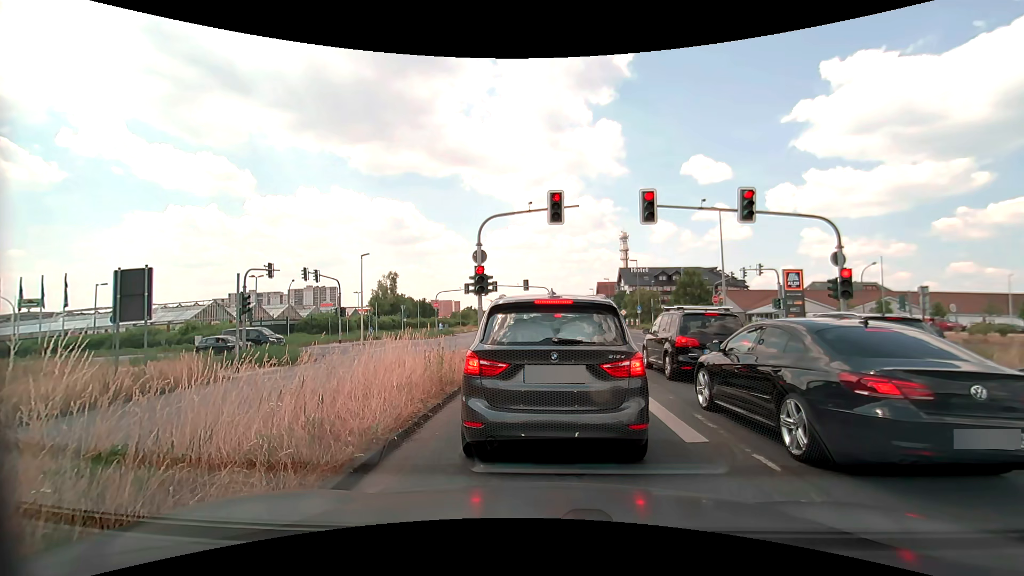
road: primary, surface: asphalt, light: Day
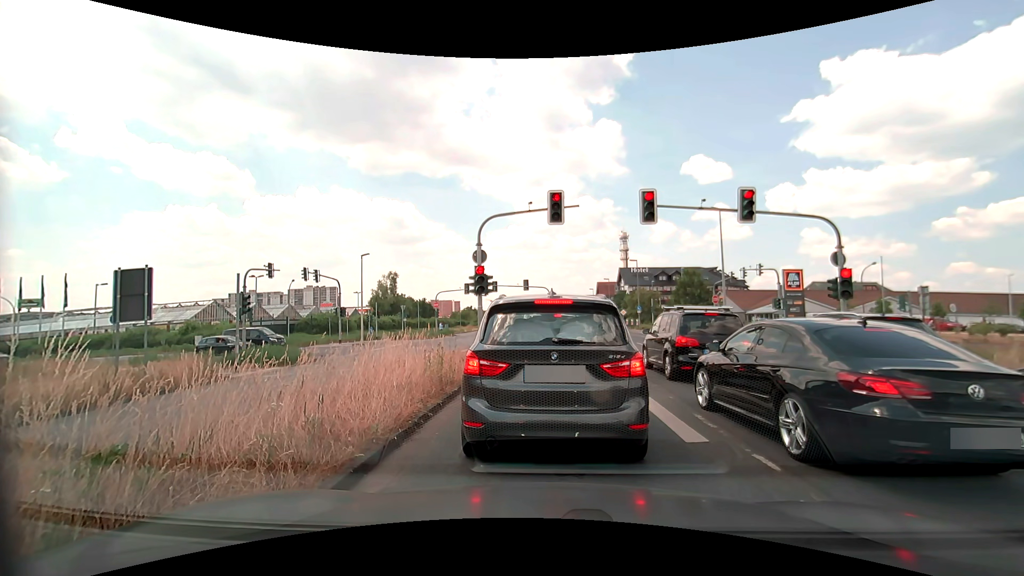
(0.0, 0.0) m; 0°
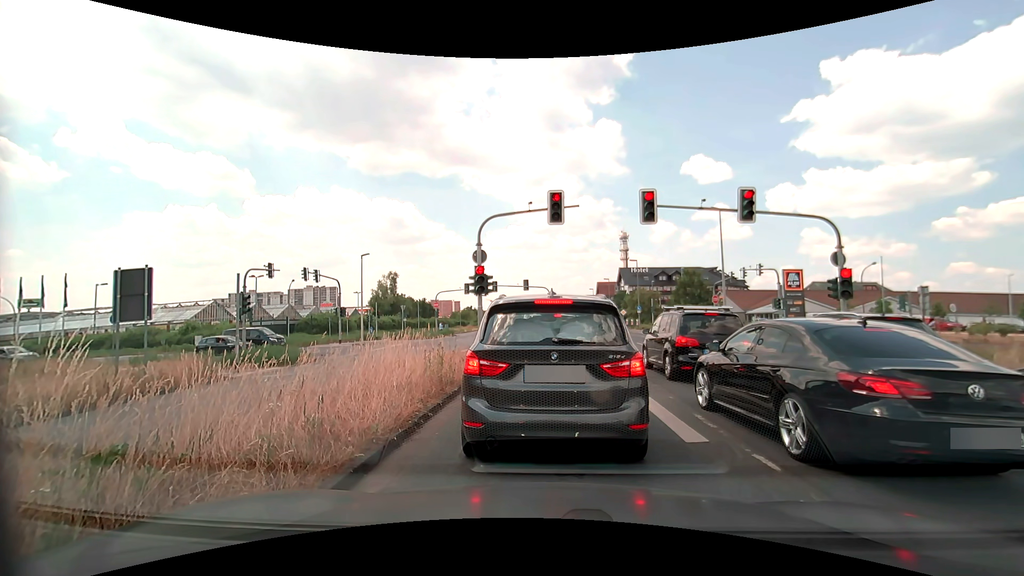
(0.0, 0.0) m; 0°
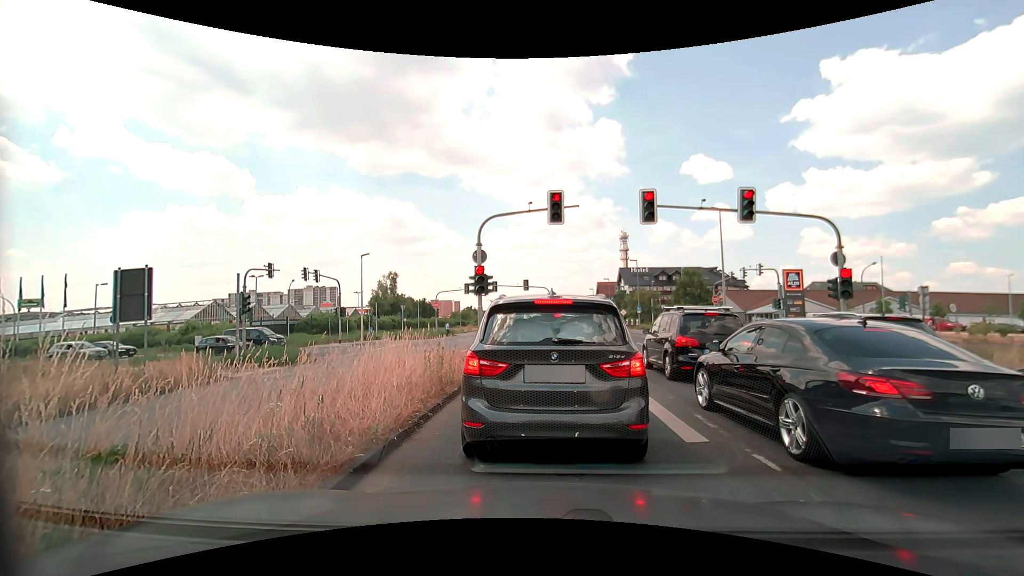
(0.0, 0.0) m; 0°
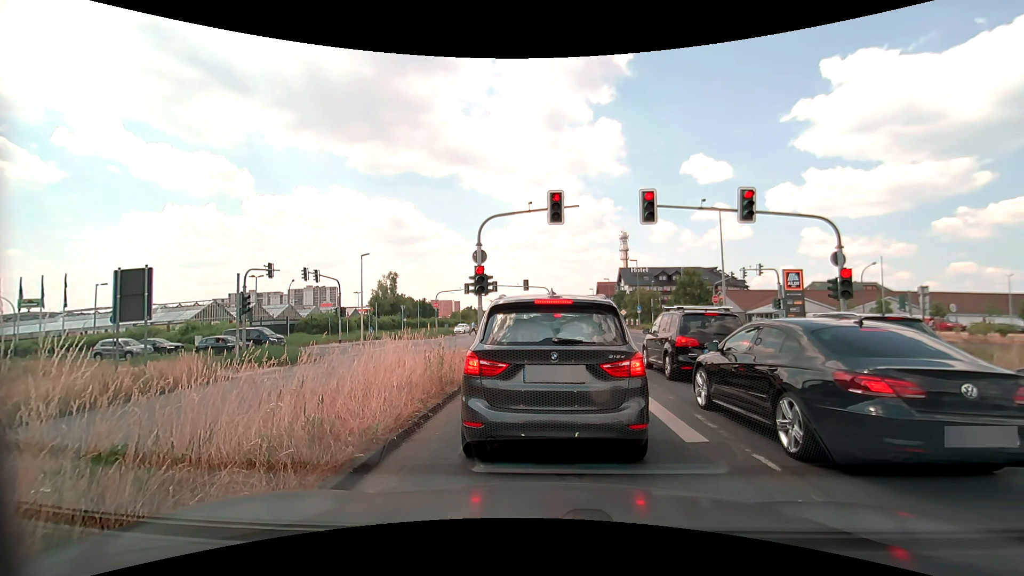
(0.0, 0.0) m; 0°
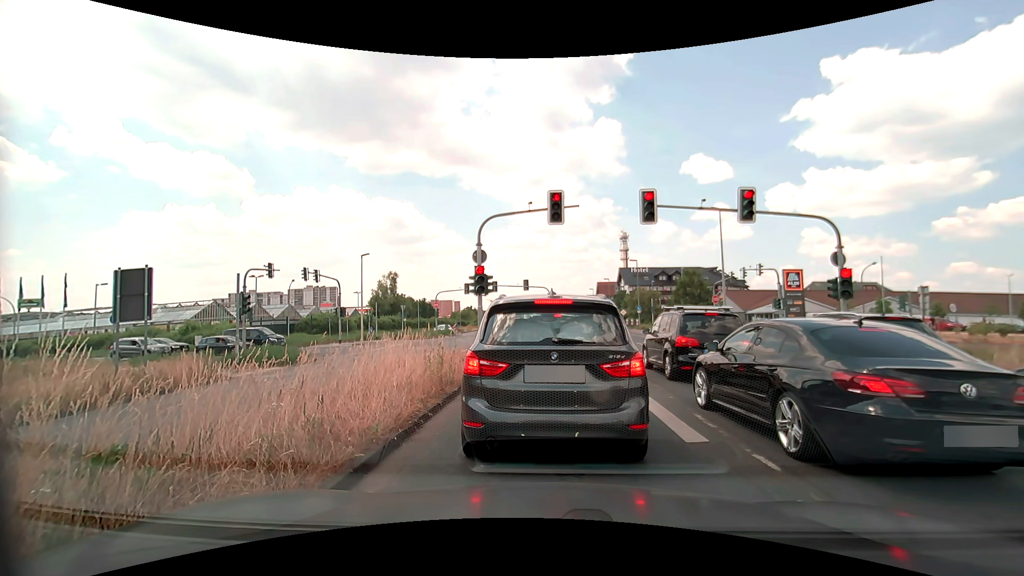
(0.0, 0.0) m; 0°
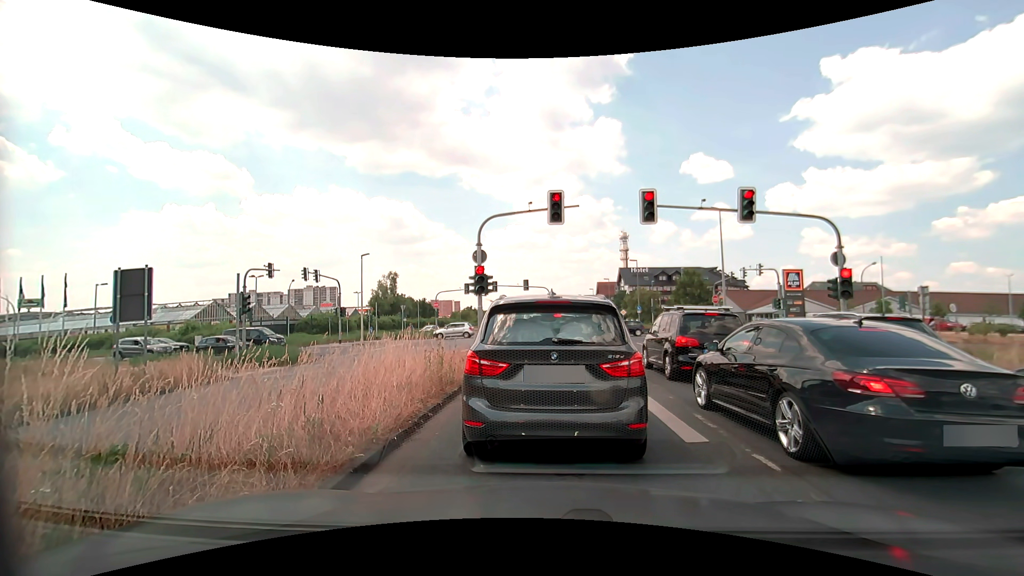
(0.0, 0.0) m; 0°
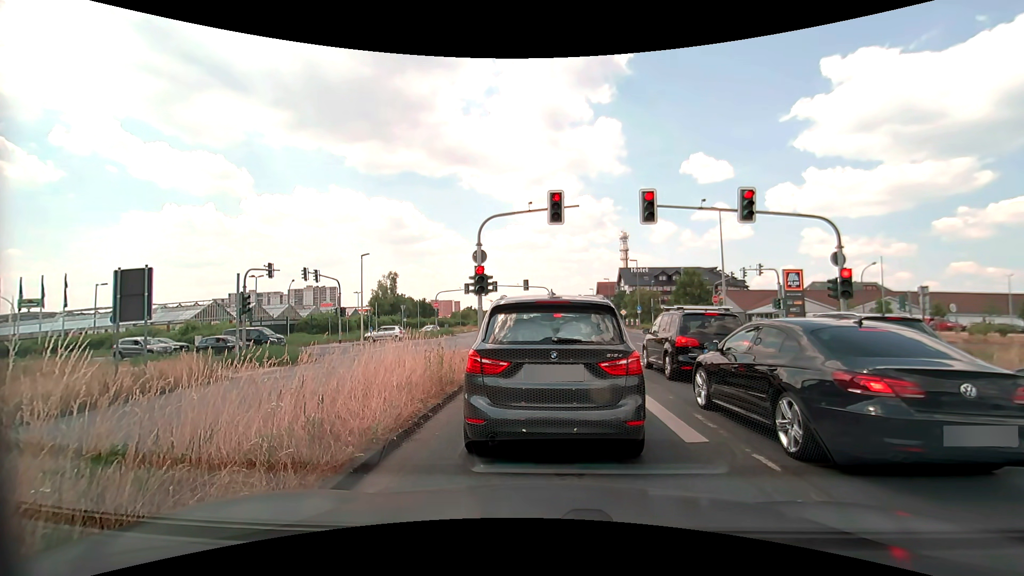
(0.0, 0.0) m; 0°
(0, +10) (0, +20) (-1, +30) (-4, +39) (-11, +47) (-20, +50) (-30, +50) (-40, +49) (-50, +48) (-60, +47) m
